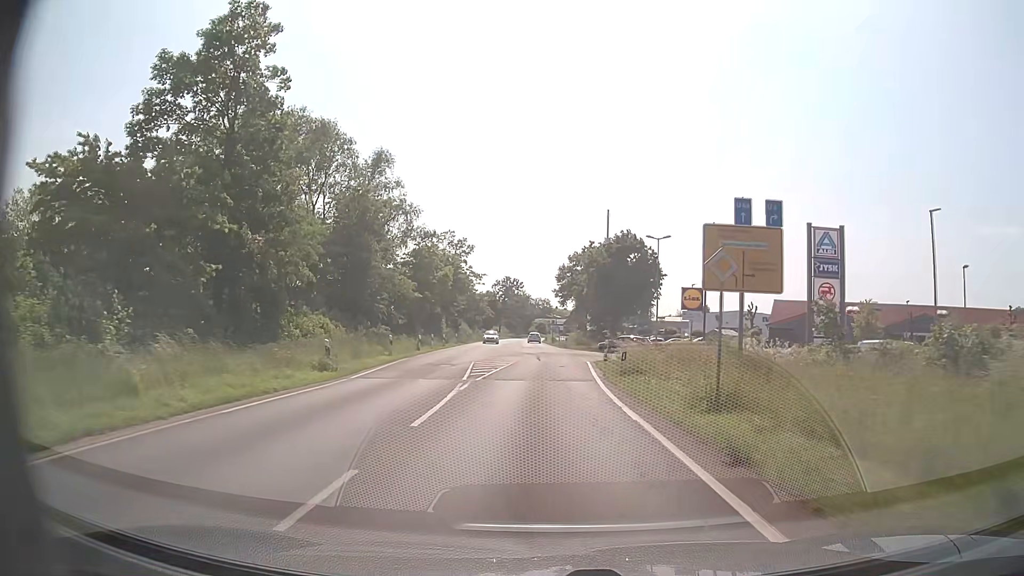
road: secondary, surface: asphalt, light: Day
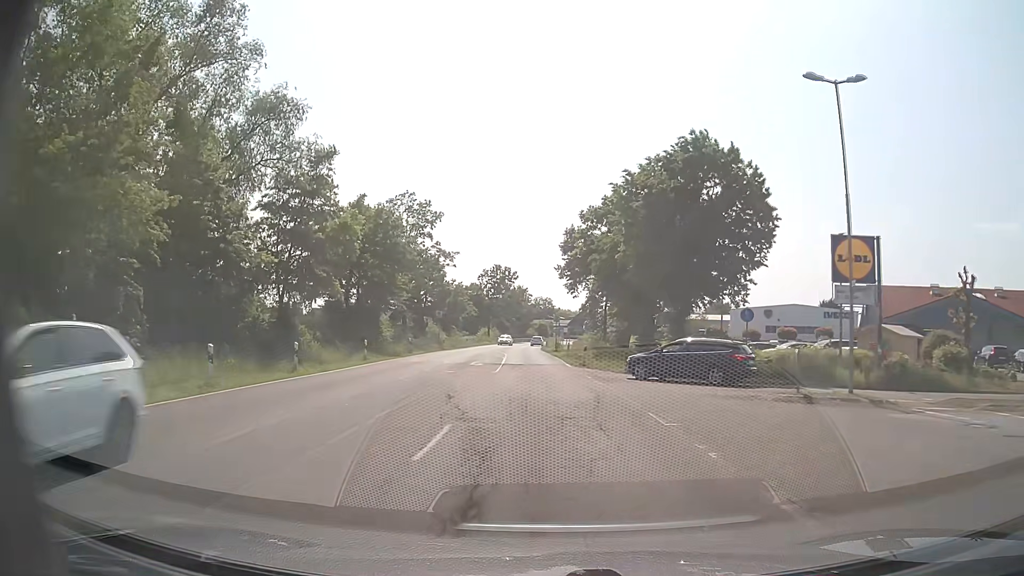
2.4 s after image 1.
(+0.2, +33.0) m; 0°
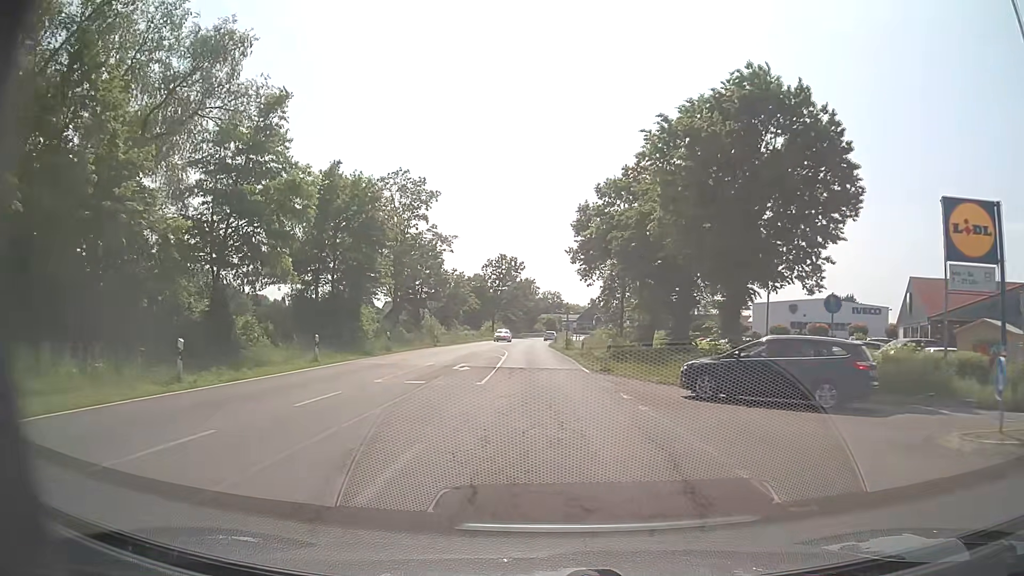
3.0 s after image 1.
(0.0, +8.4) m; -1°
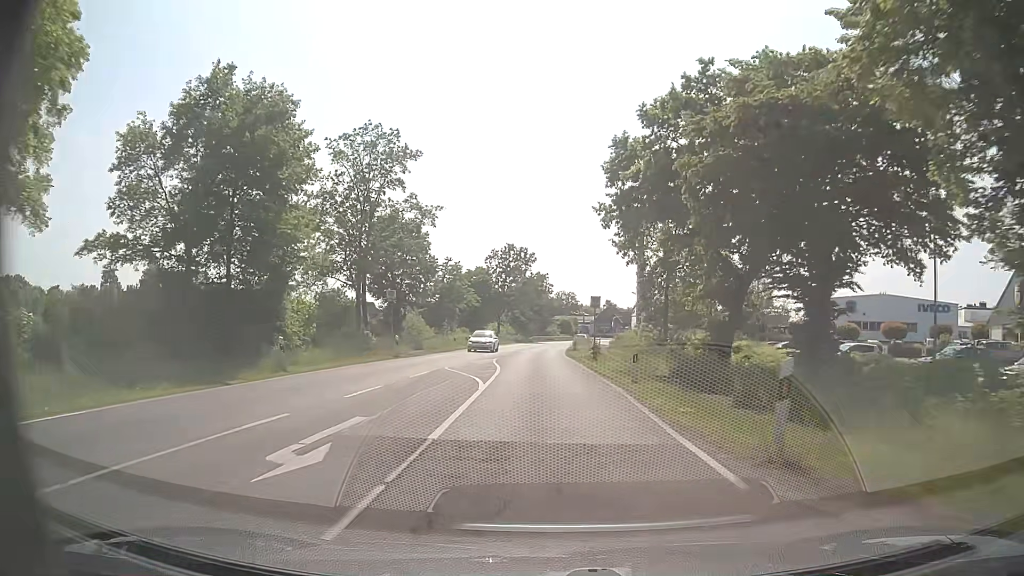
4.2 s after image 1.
(-0.2, +17.0) m; -1°
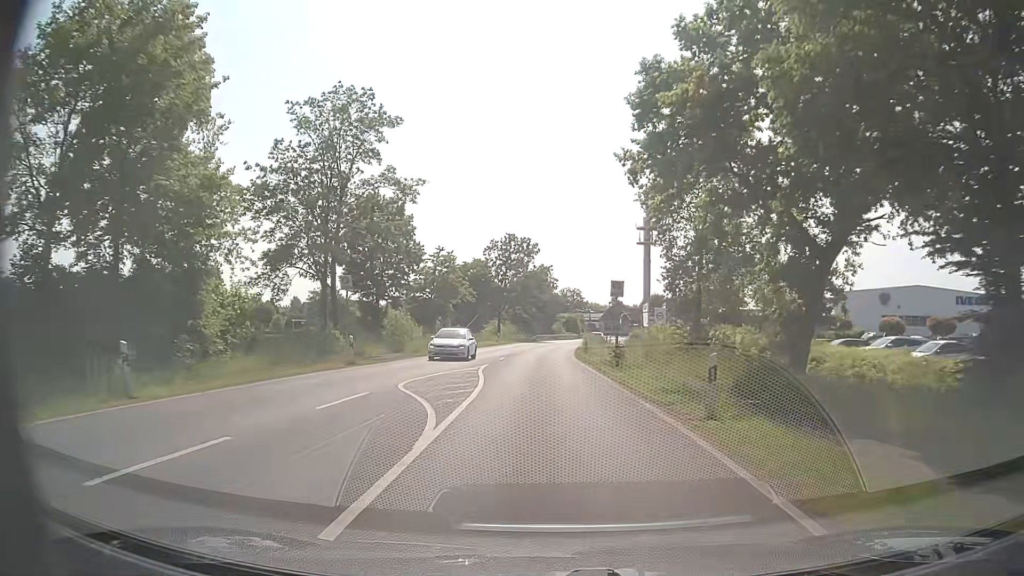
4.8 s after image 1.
(0.0, +8.7) m; 0°
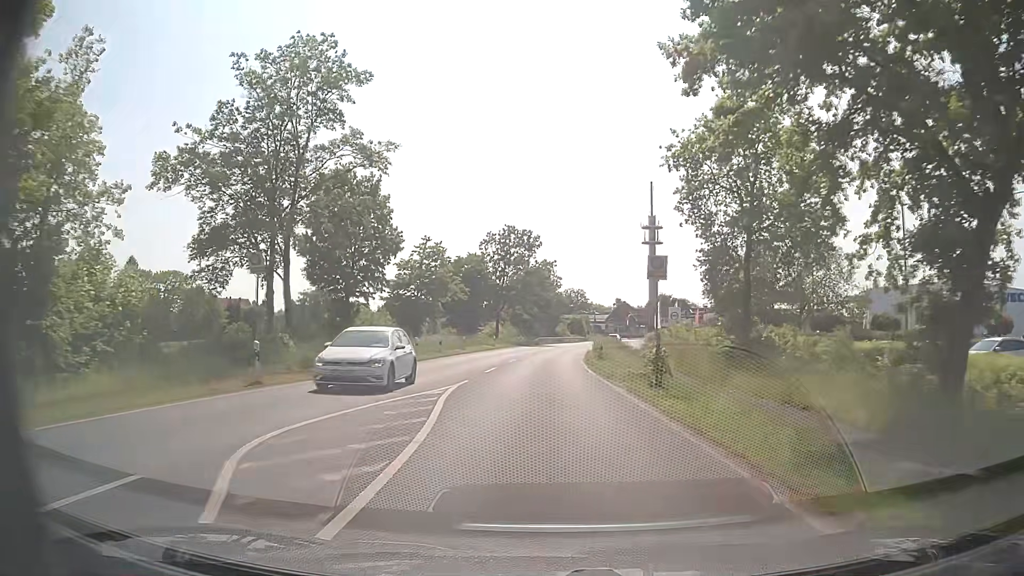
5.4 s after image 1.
(-0.1, +8.7) m; -1°
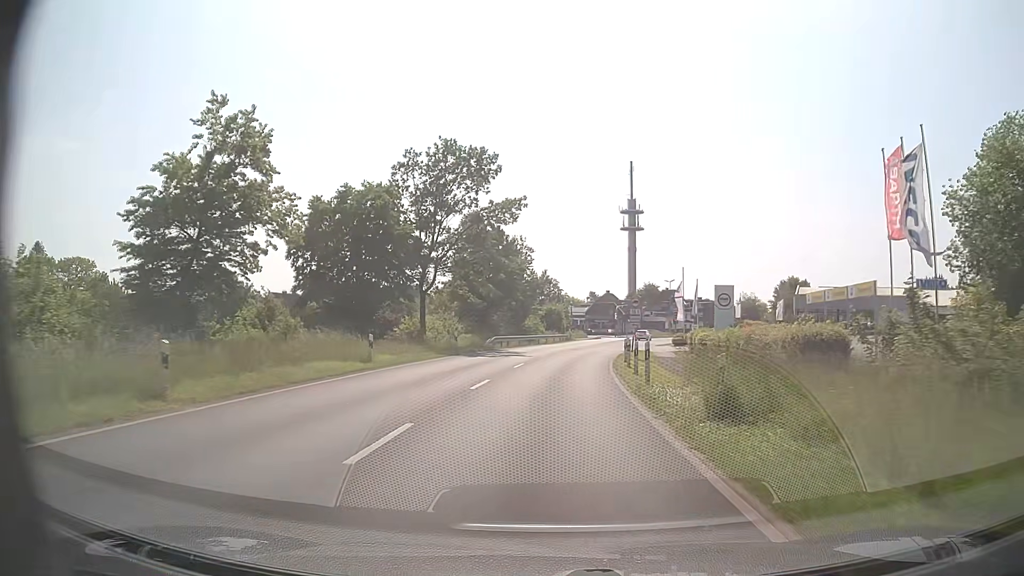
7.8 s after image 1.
(+0.1, +35.2) m; +2°
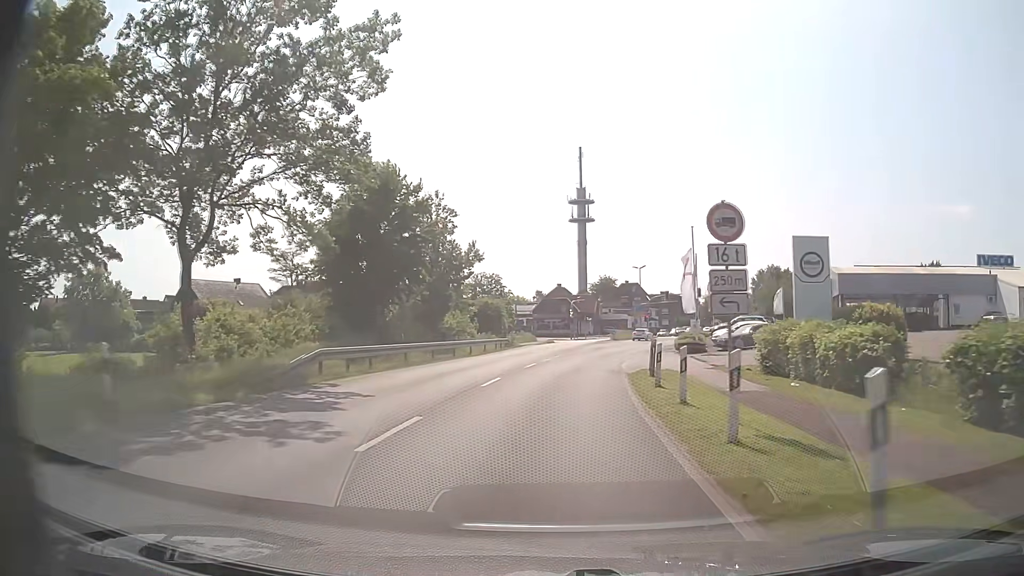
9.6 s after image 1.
(+1.1, +26.2) m; +5°
(0, +10) (+1, +20) (+2, +30) (+3, +40) (+6, +50) (+8, +59) (+11, +69) (+15, +78) (+19, +87) (+22, +97) m
